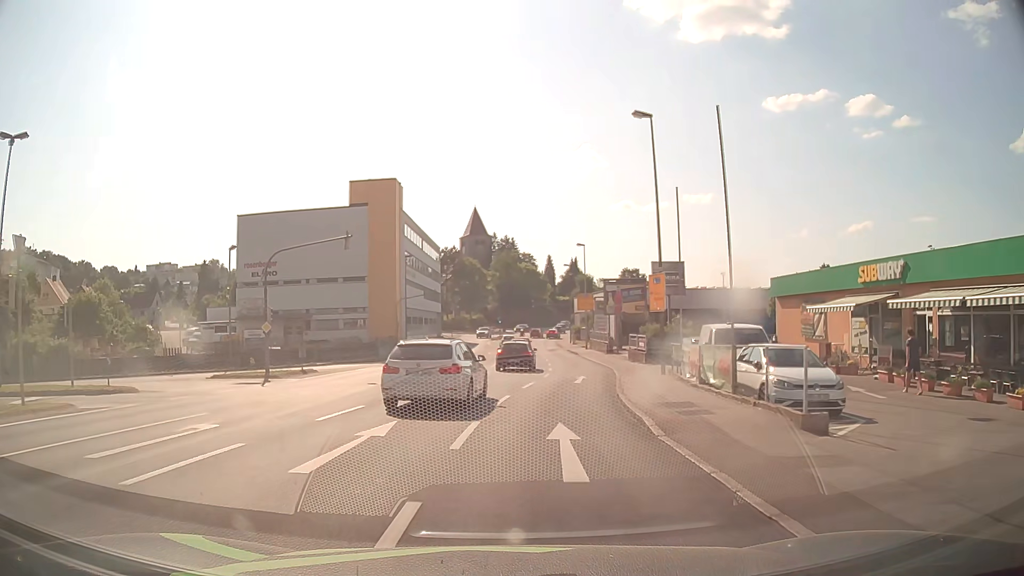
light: Day
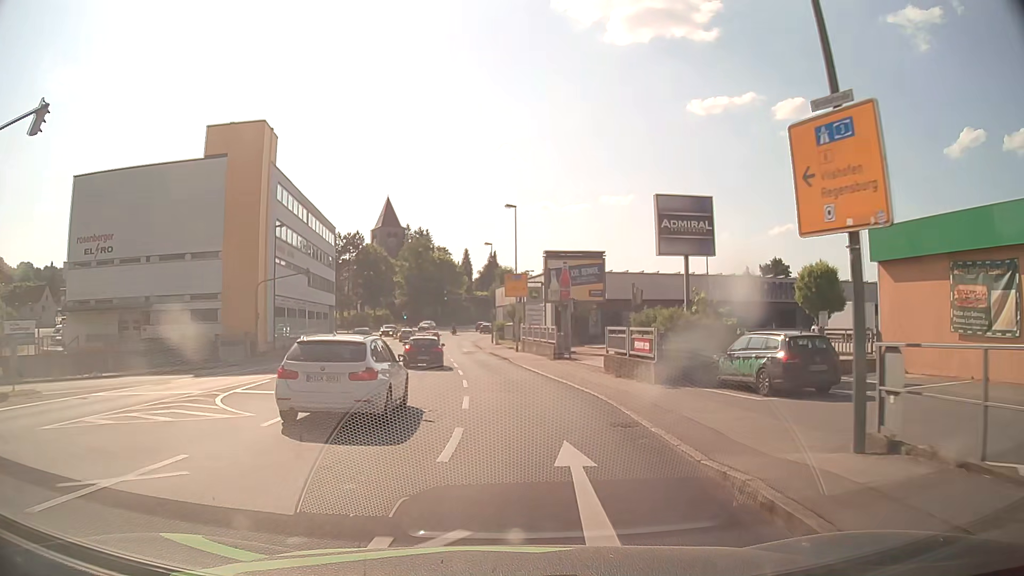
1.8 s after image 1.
(+1.0, +19.0) m; +7°
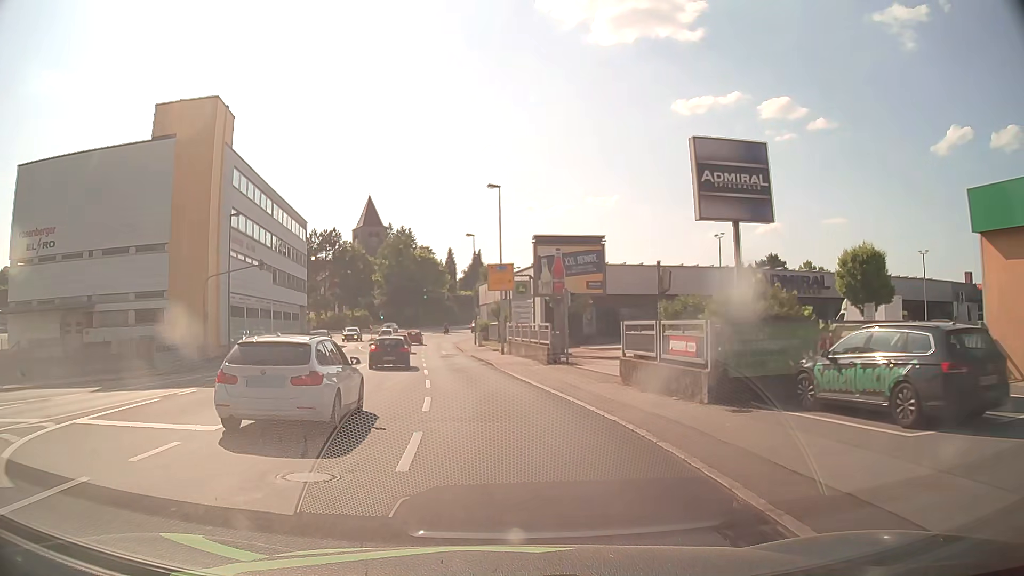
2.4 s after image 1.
(+0.1, +6.6) m; +1°
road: tertiary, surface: asphalt
(0, +10) (-1, +20) (-2, +30) (-3, +40) (-5, +50) (-6, +60) (-7, +70) (-7, +80) (-7, +90) (-5, +99) m
